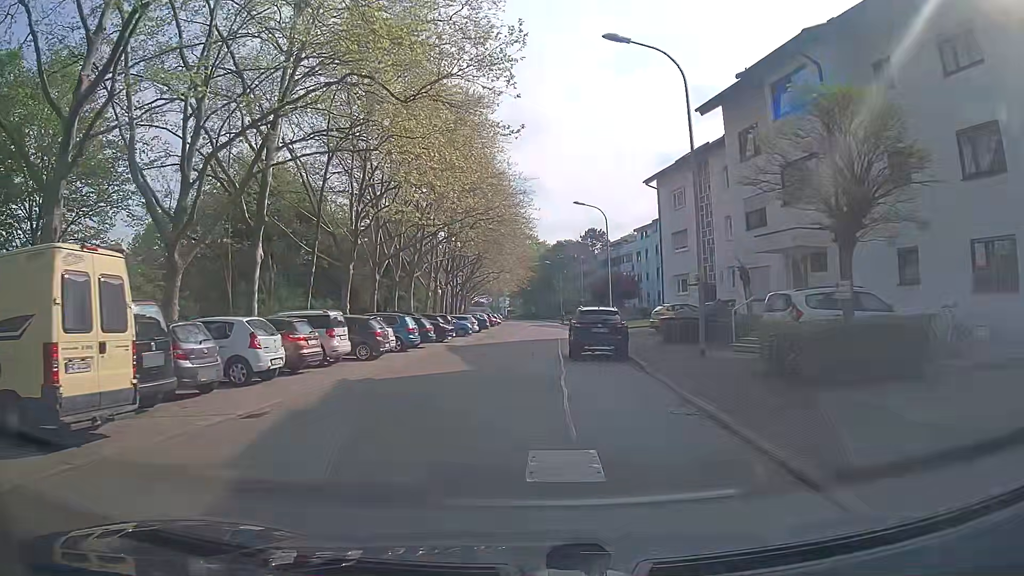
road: residential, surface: asphalt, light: Day
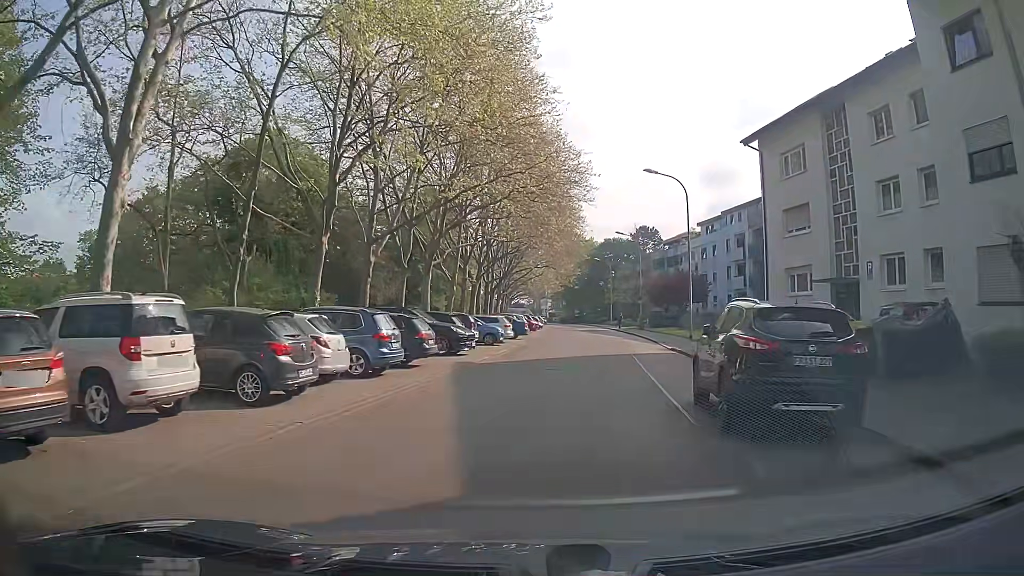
(-0.5, +12.5) m; -3°
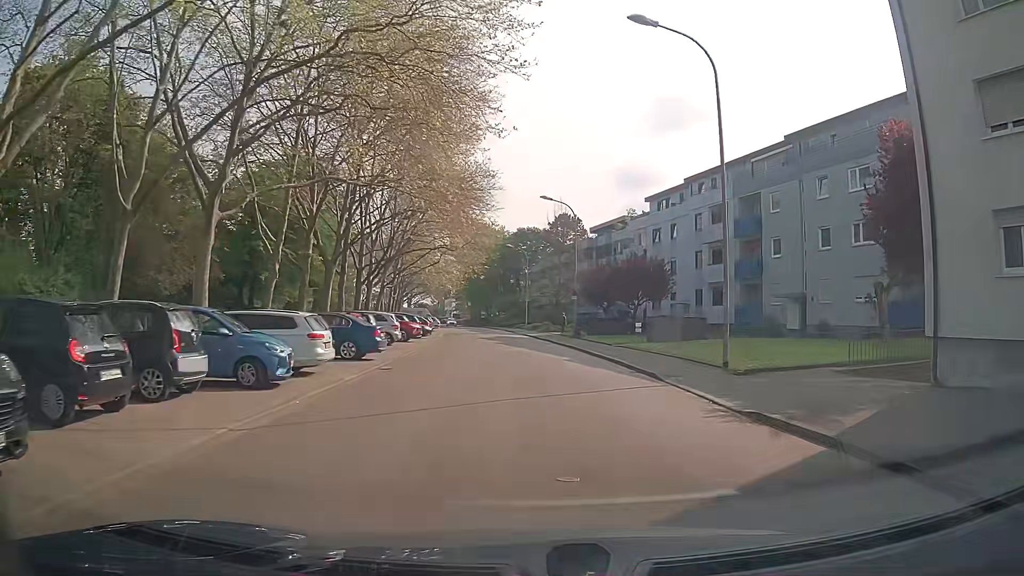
(+1.1, +20.2) m; +6°
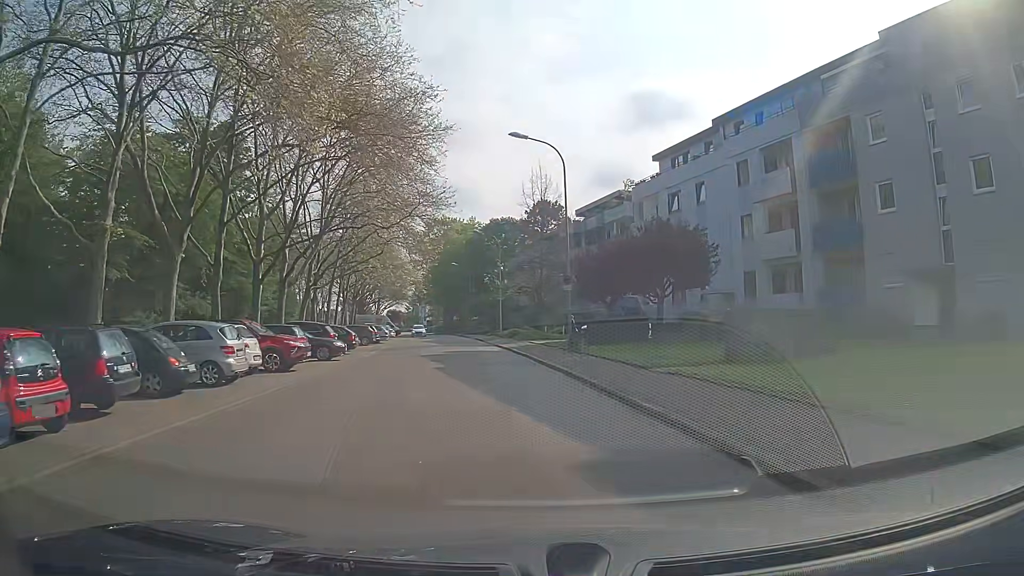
(+0.7, +16.2) m; +3°
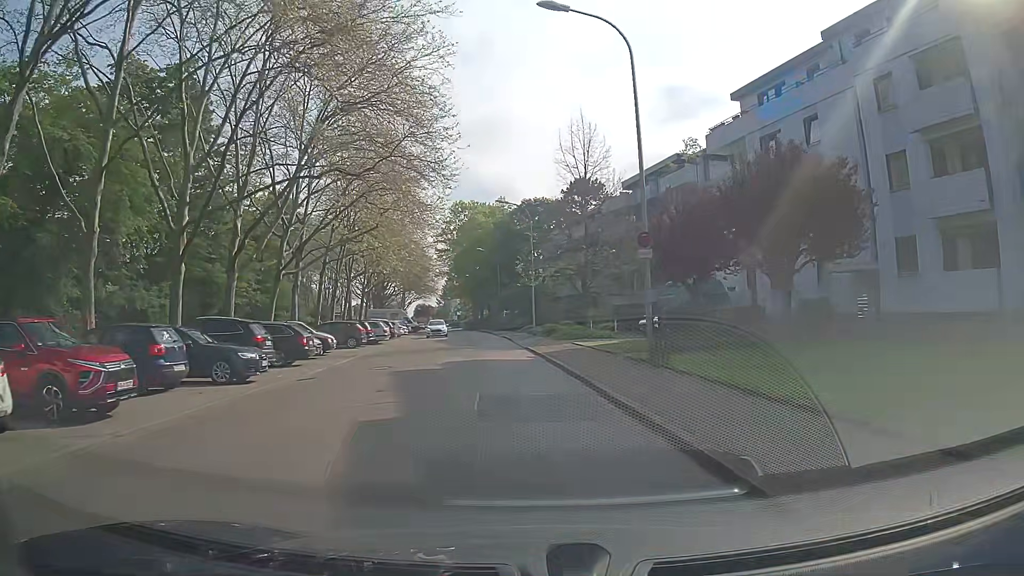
(-0.3, +12.2) m; -4°
